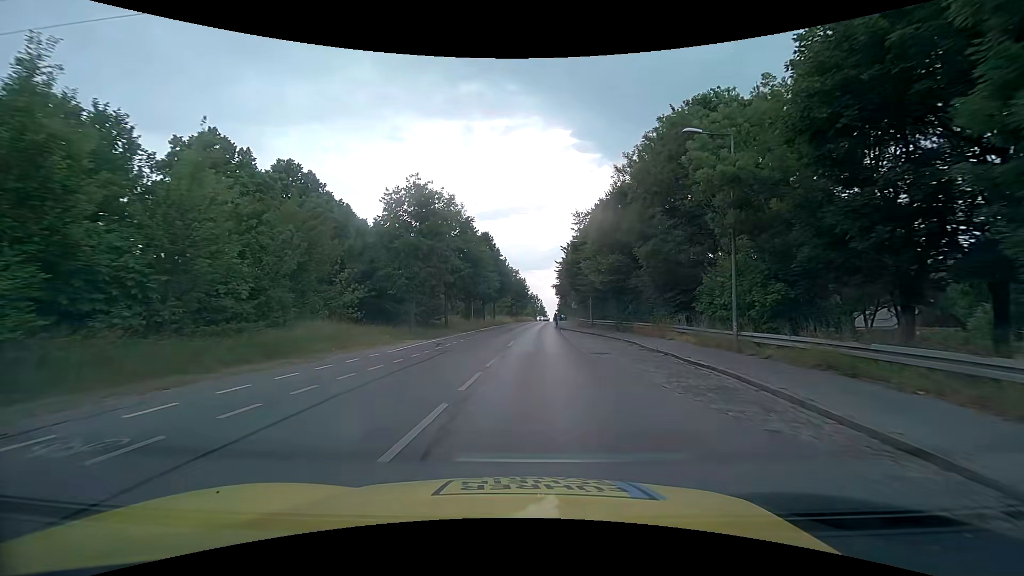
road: tertiary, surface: asphalt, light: Day
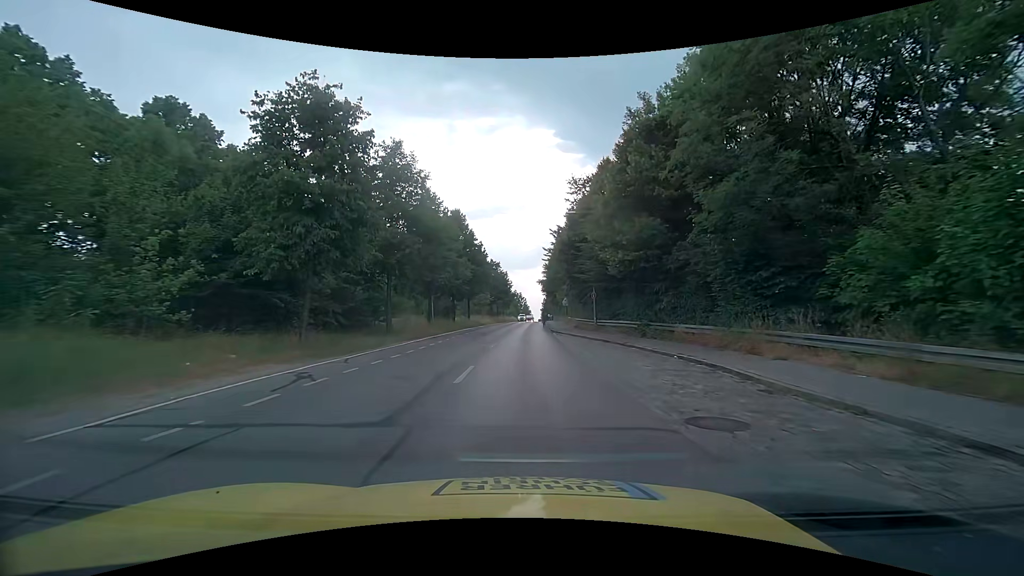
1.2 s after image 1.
(+0.4, +13.0) m; +2°
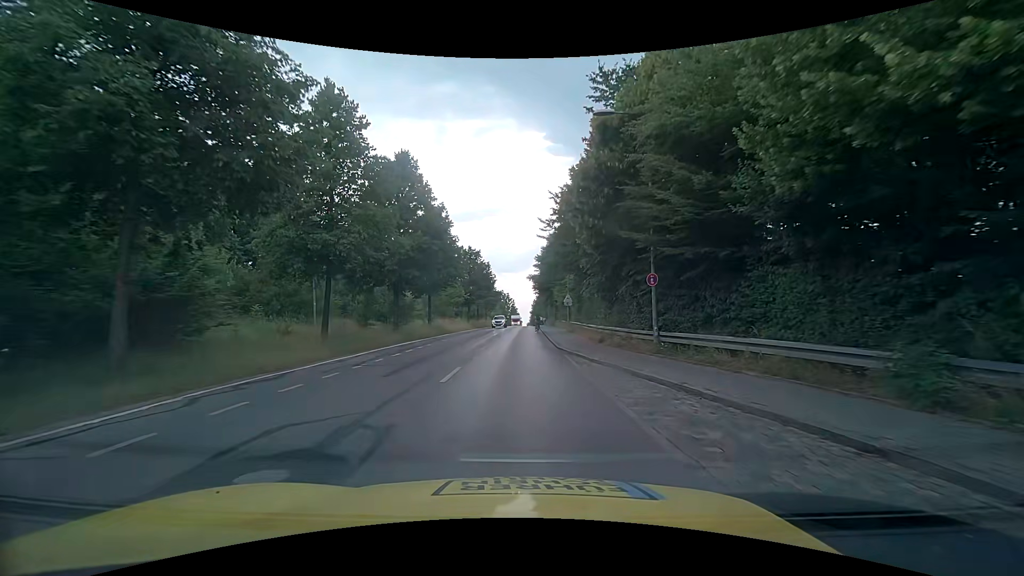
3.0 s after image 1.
(+0.2, +18.5) m; +2°
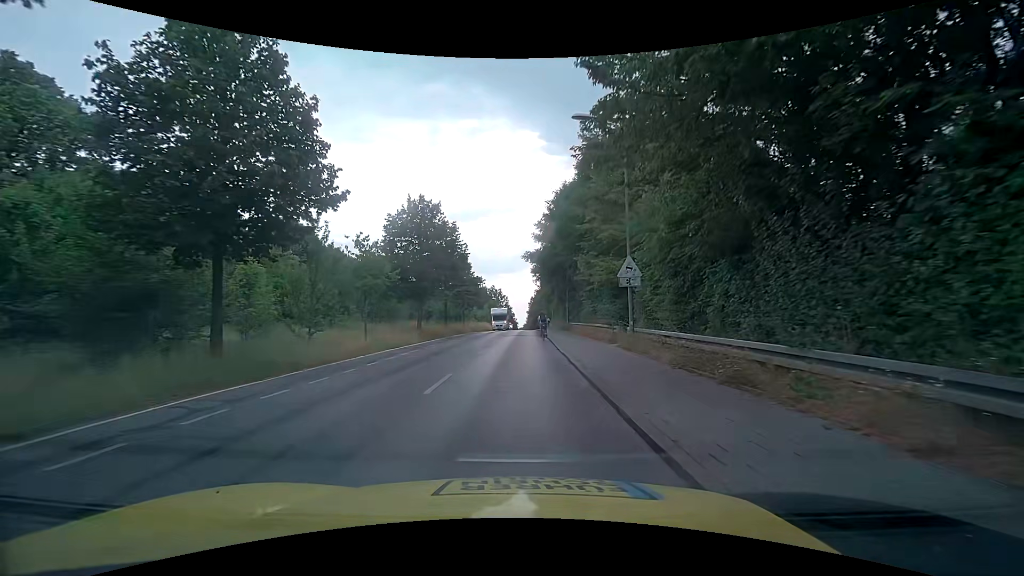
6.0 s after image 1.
(+0.2, +28.2) m; 0°
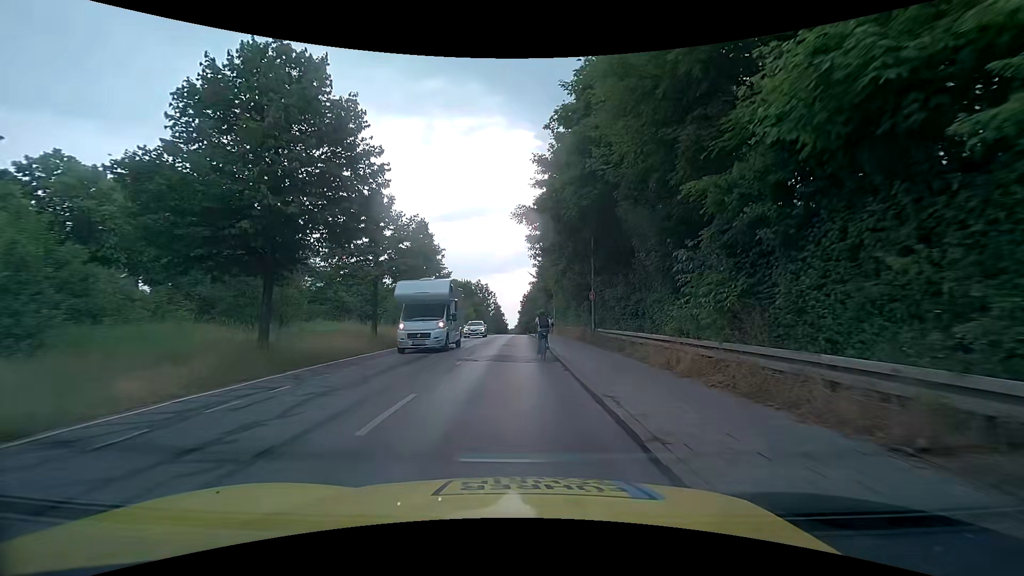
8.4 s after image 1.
(+0.2, +21.2) m; 0°
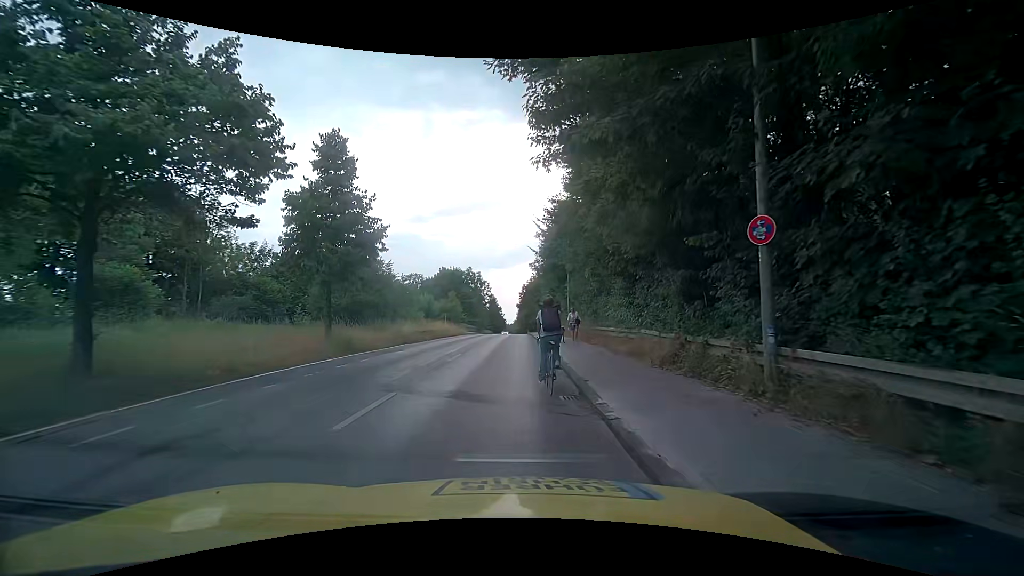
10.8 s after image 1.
(+0.4, +17.9) m; +1°
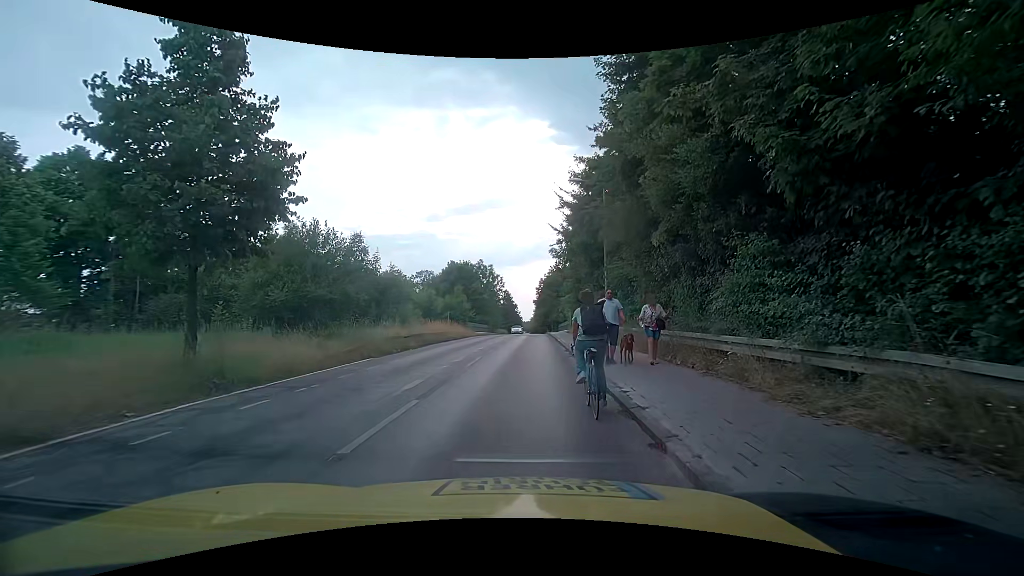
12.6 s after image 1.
(-0.1, +9.5) m; +1°
